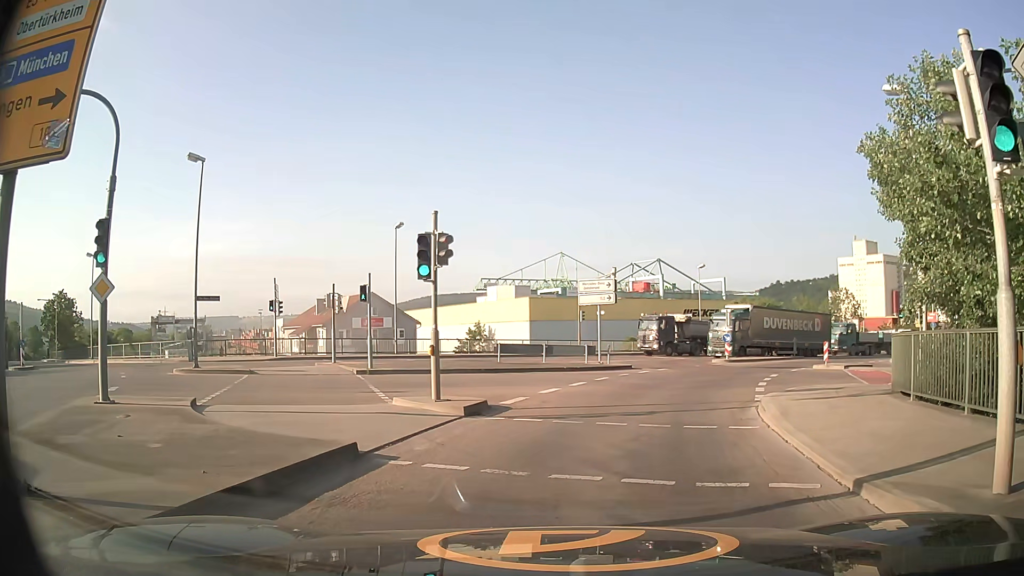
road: secondary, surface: asphalt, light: Day
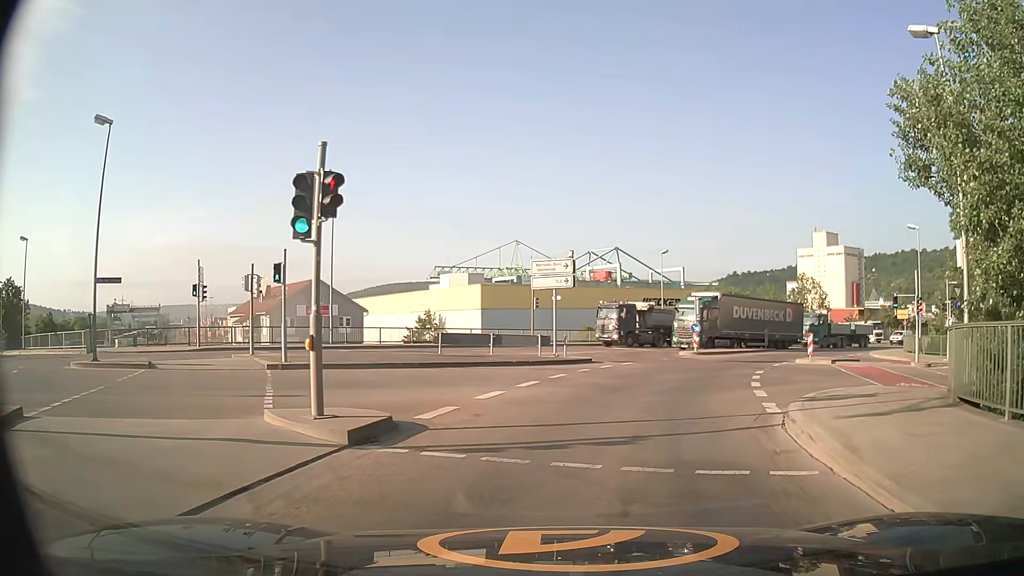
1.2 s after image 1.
(+0.3, +4.4) m; +5°
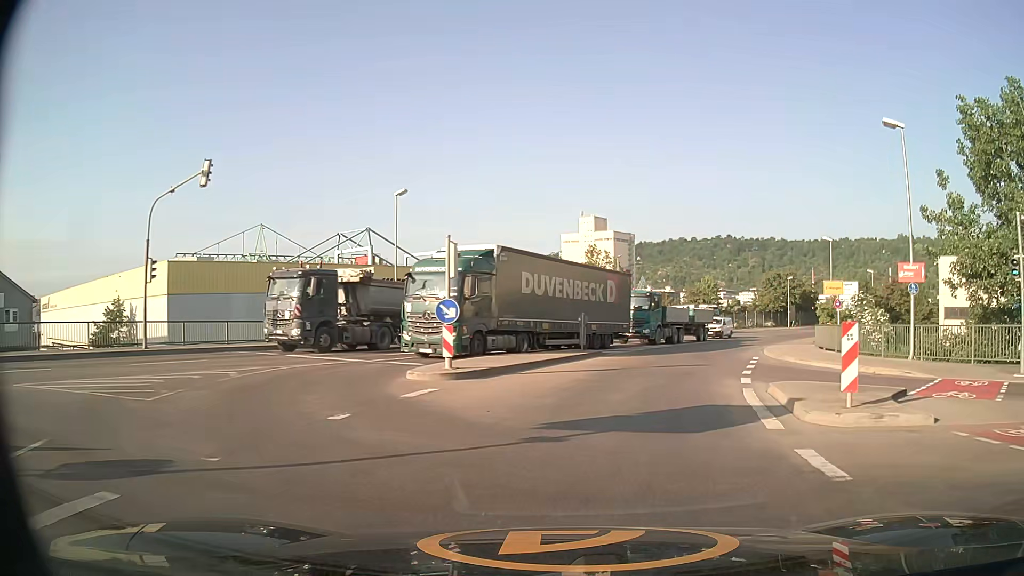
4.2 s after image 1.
(+5.0, +24.1) m; +21°
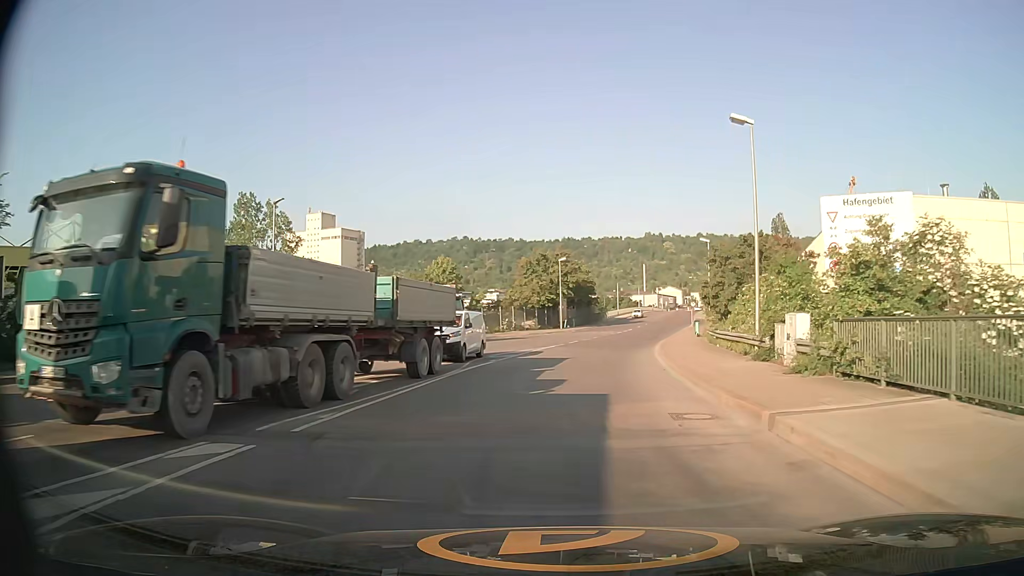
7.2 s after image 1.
(+7.3, +33.2) m; +22°
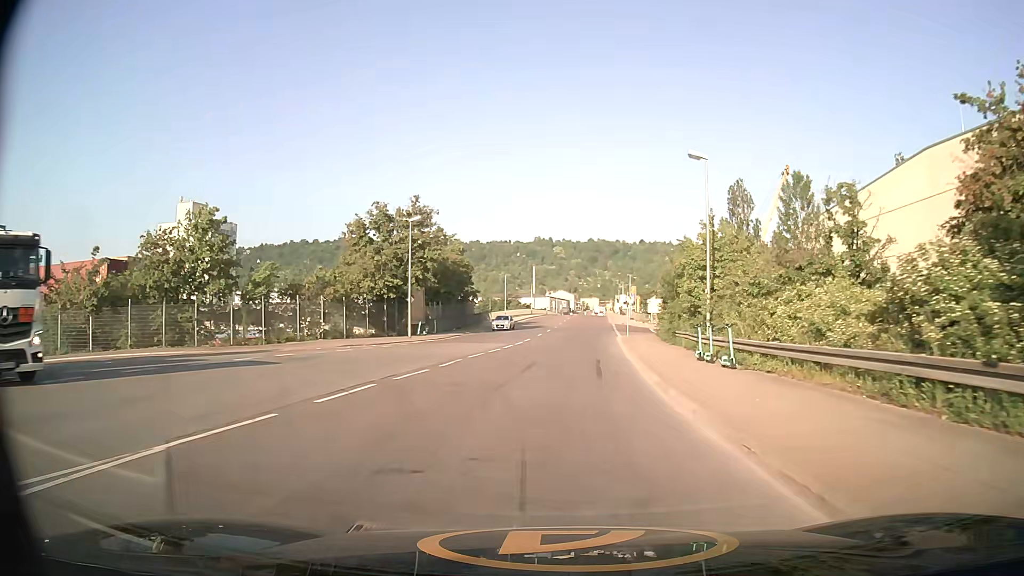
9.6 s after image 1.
(+2.8, +32.3) m; +9°
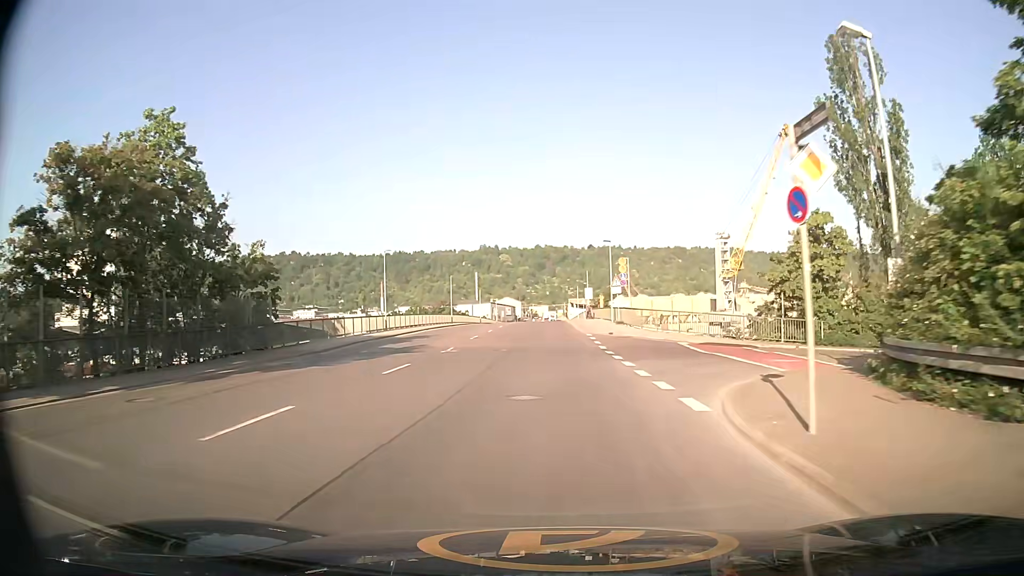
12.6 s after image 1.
(+2.9, +43.4) m; +5°
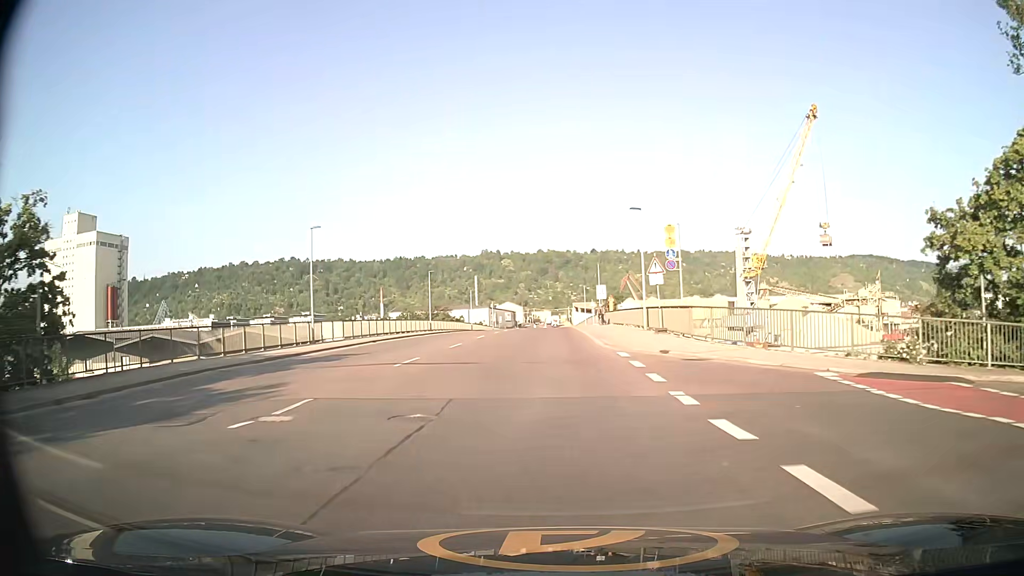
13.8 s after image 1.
(0.0, +17.2) m; 0°
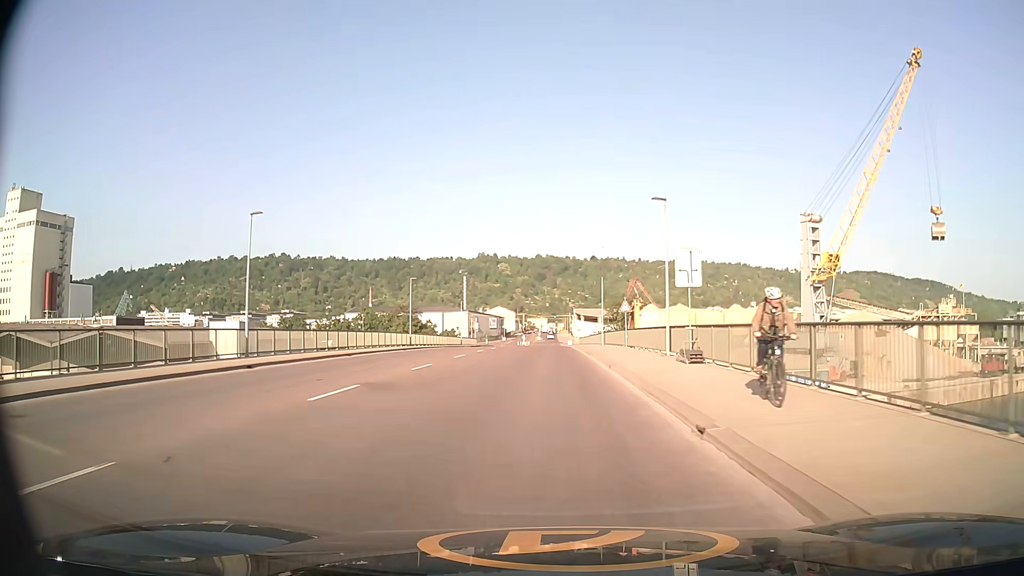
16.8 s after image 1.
(+0.2, +43.1) m; 0°
(0, +10) (0, +20) (0, +30) (0, +40) (0, +50) (0, +60) (0, +70) (0, +80) (0, +90) (0, +100) m
